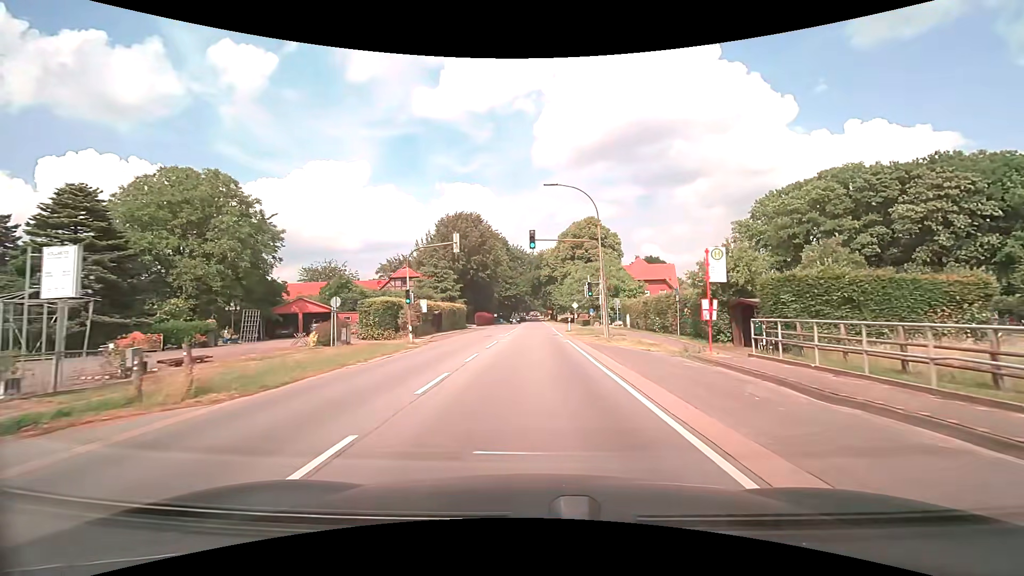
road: secondary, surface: asphalt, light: Day
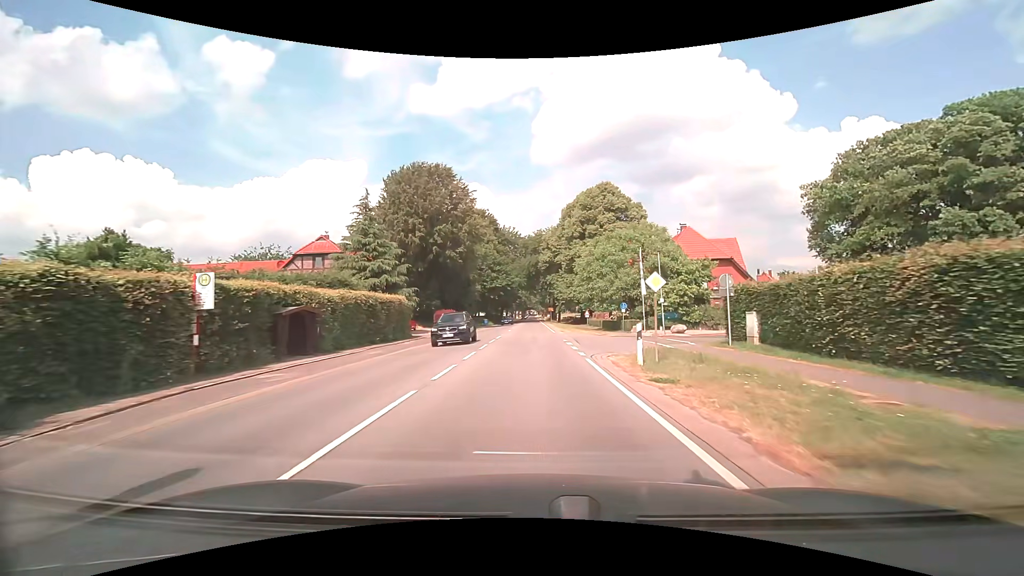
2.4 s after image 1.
(+0.2, +30.2) m; +1°
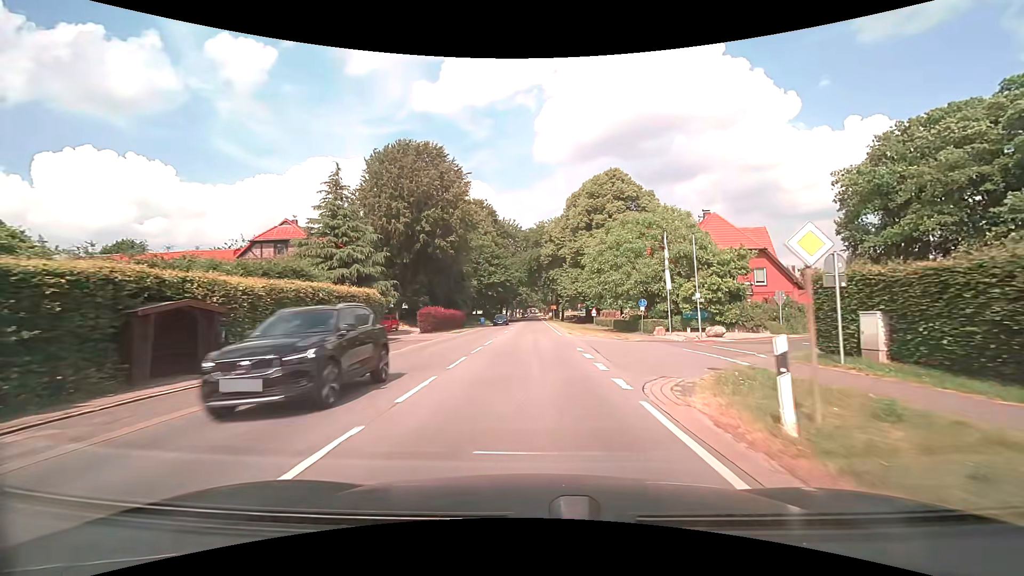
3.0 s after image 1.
(0.0, +7.5) m; -1°
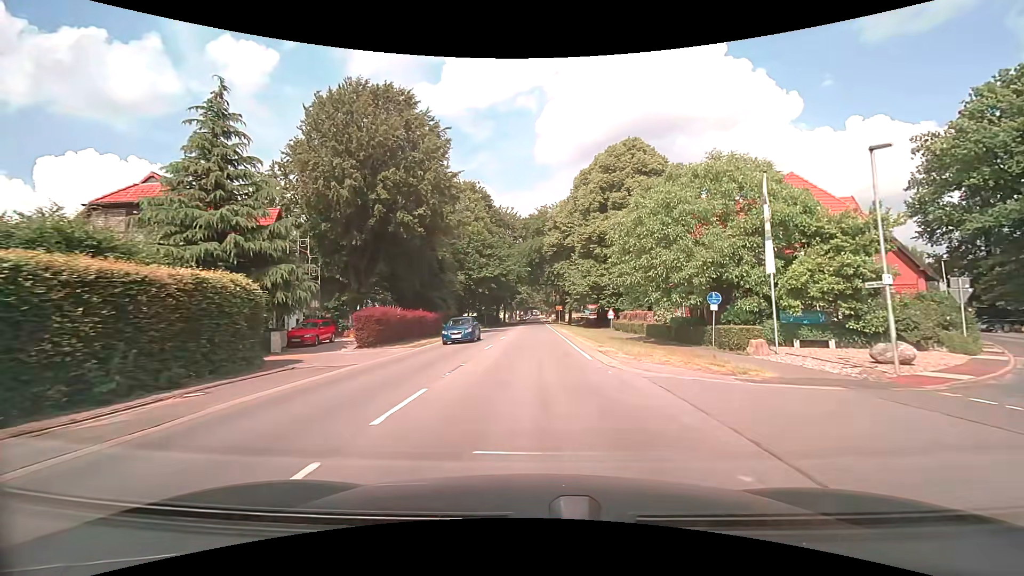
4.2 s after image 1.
(+0.1, +15.1) m; 0°
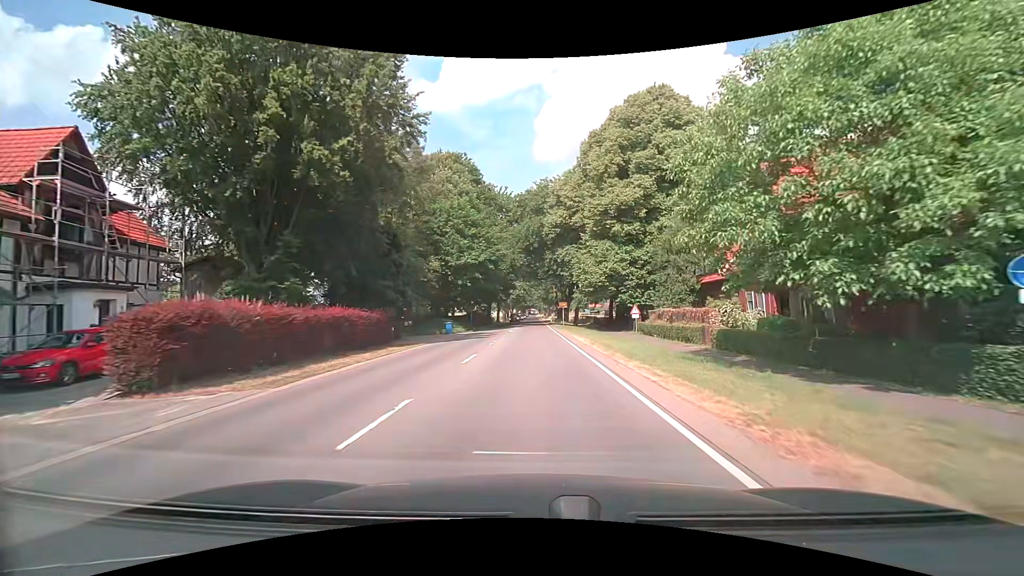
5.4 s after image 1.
(+0.1, +15.1) m; 0°
(0, +10) (0, +20) (0, +30) (0, +40) (0, +50) (0, +60) (0, +70) (+1, +80) (+1, +90) (0, +100) m
